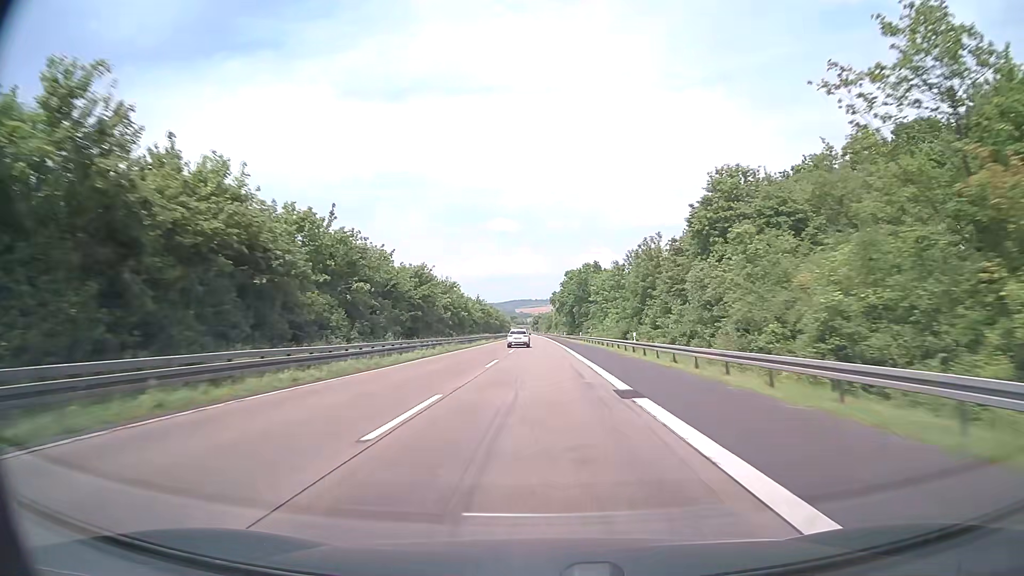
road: motorway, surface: asphalt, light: Day
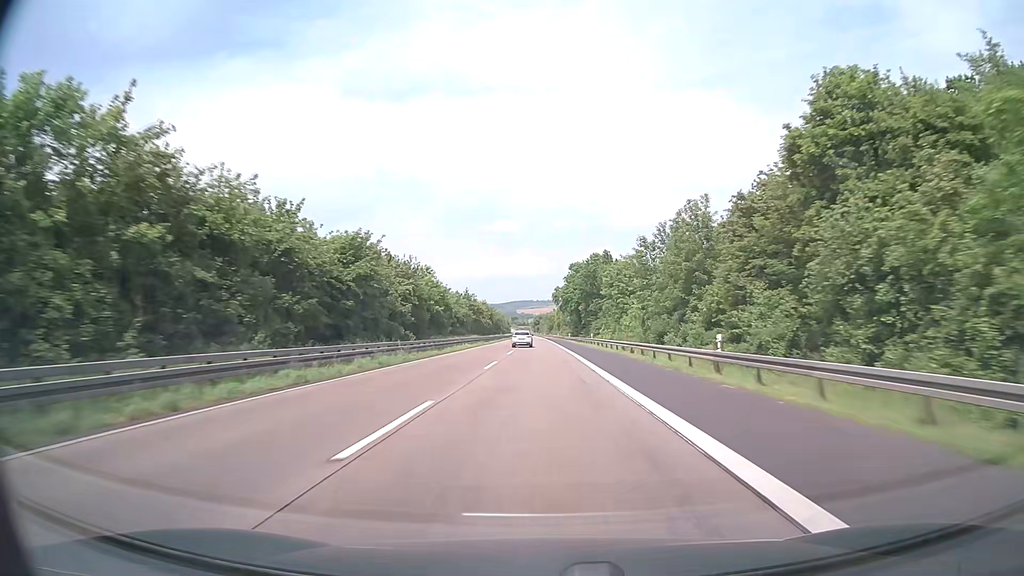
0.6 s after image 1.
(0.0, +19.1) m; 0°
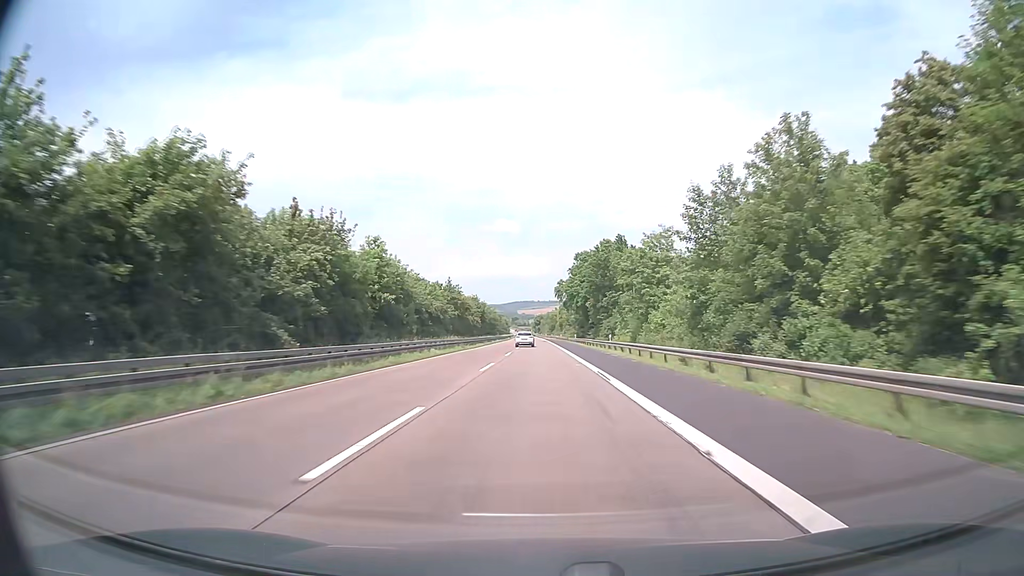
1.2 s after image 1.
(0.0, +19.1) m; 0°
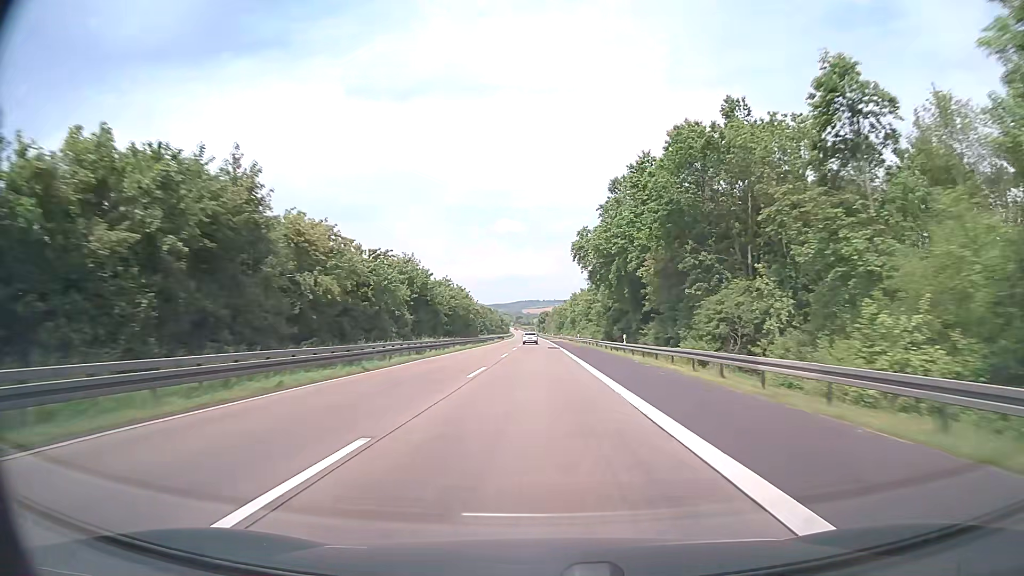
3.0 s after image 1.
(-0.1, +57.2) m; 0°
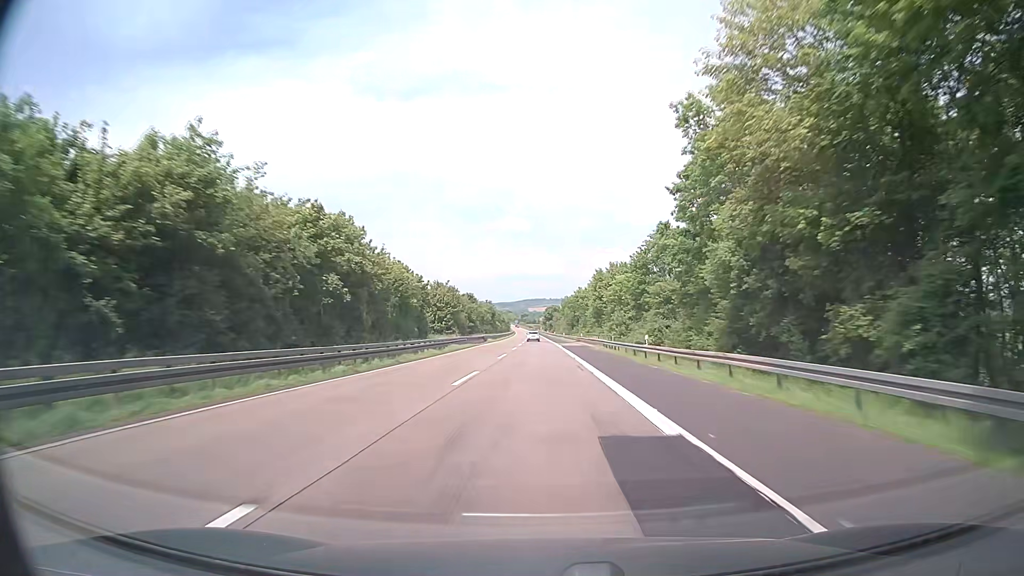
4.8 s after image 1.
(-0.2, +57.2) m; -1°
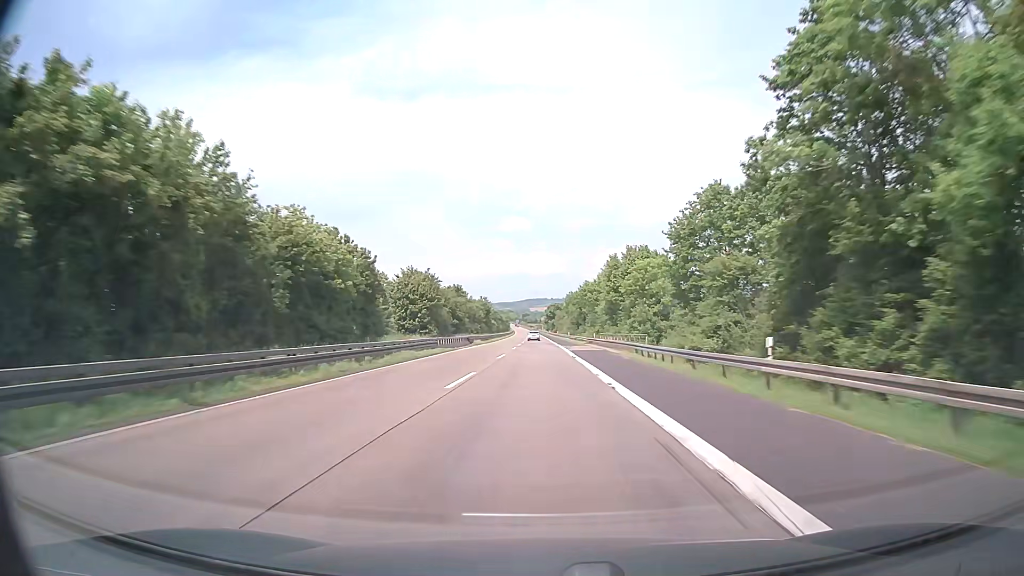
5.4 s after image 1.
(0.0, +19.1) m; 0°
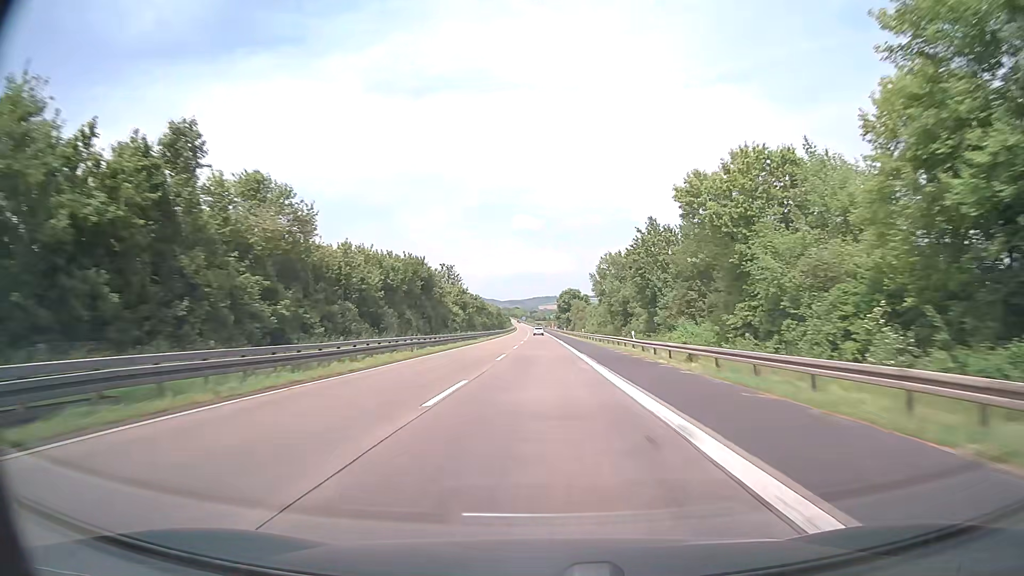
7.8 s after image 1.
(-0.5, +76.2) m; -1°
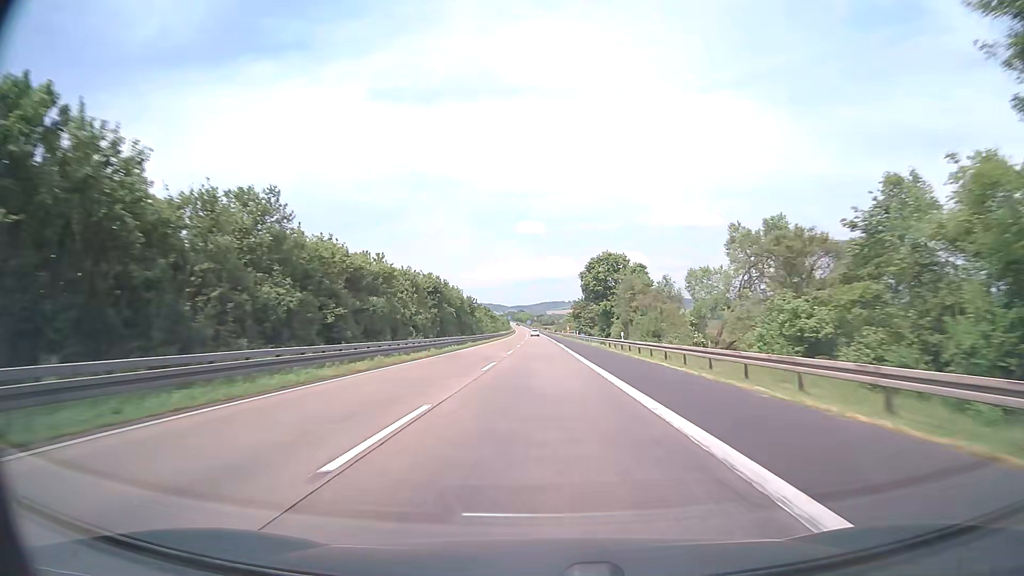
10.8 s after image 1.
(-0.1, +95.1) m; -1°
(0, +10) (0, +20) (0, +30) (0, +40) (0, +50) (0, +60) (0, +70) (0, +80) (-1, +90) (-1, +100) m
